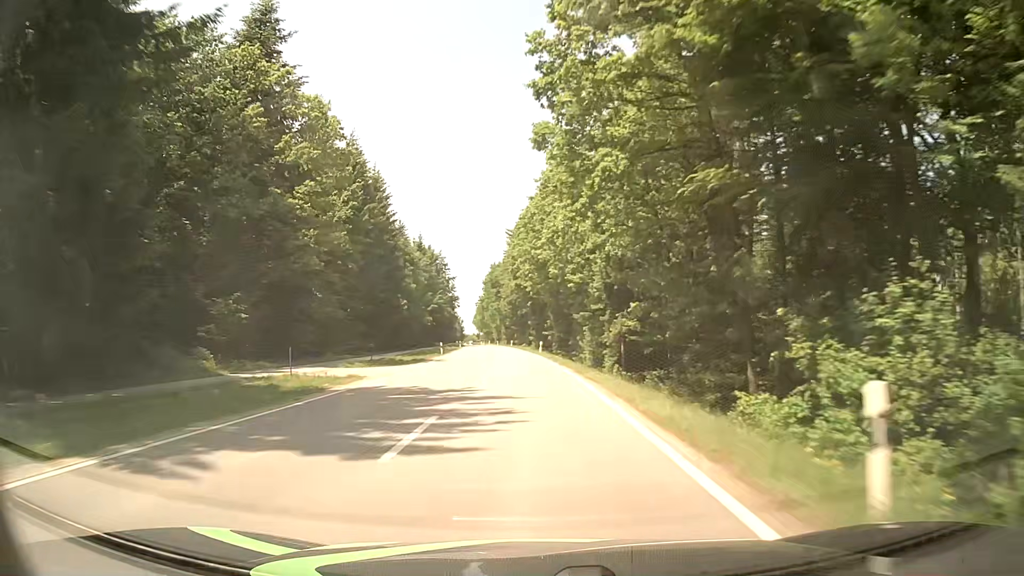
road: tertiary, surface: asphalt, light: Day
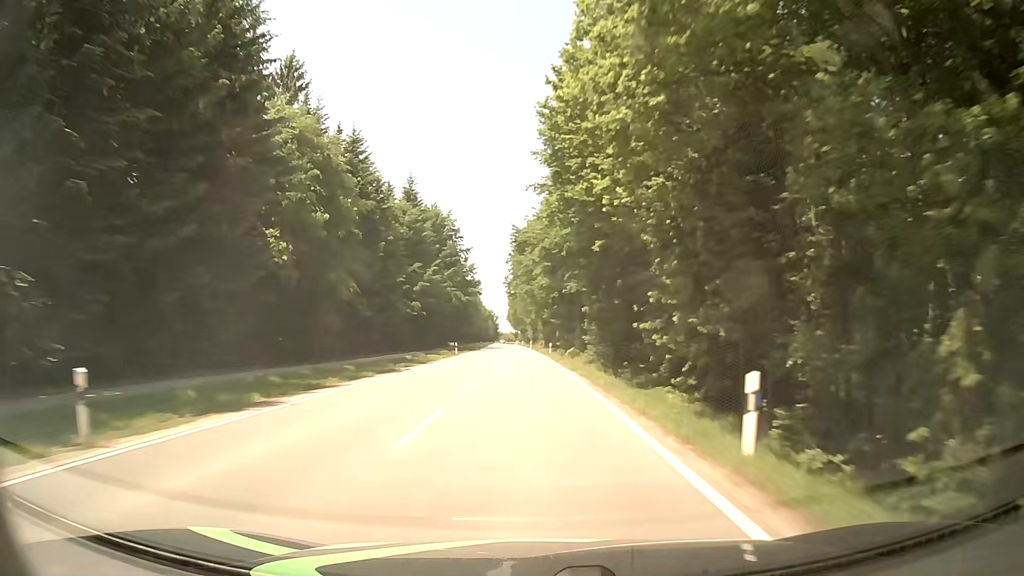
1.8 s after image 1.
(-1.1, +47.4) m; -3°
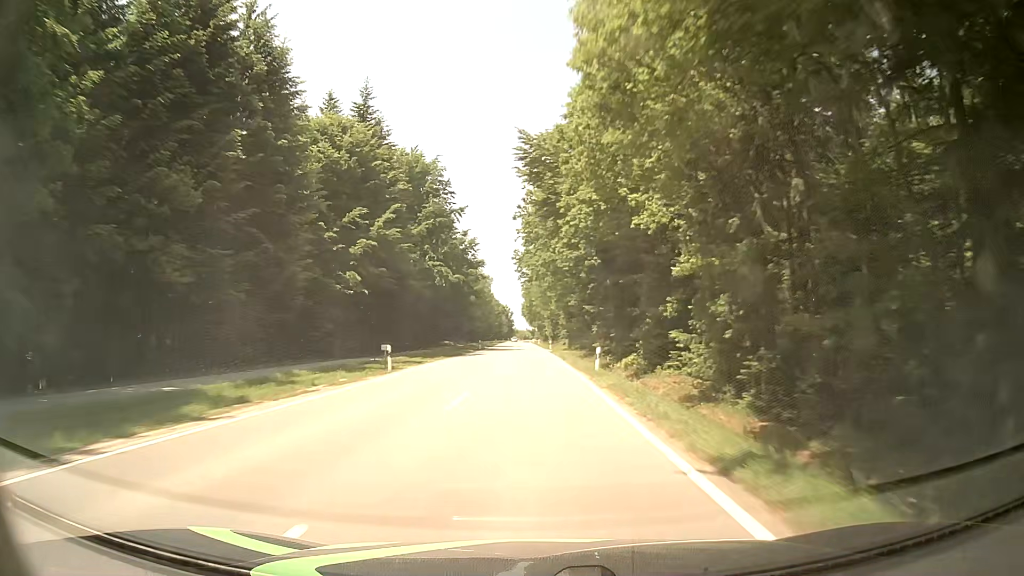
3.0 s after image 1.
(-0.7, +31.6) m; -2°
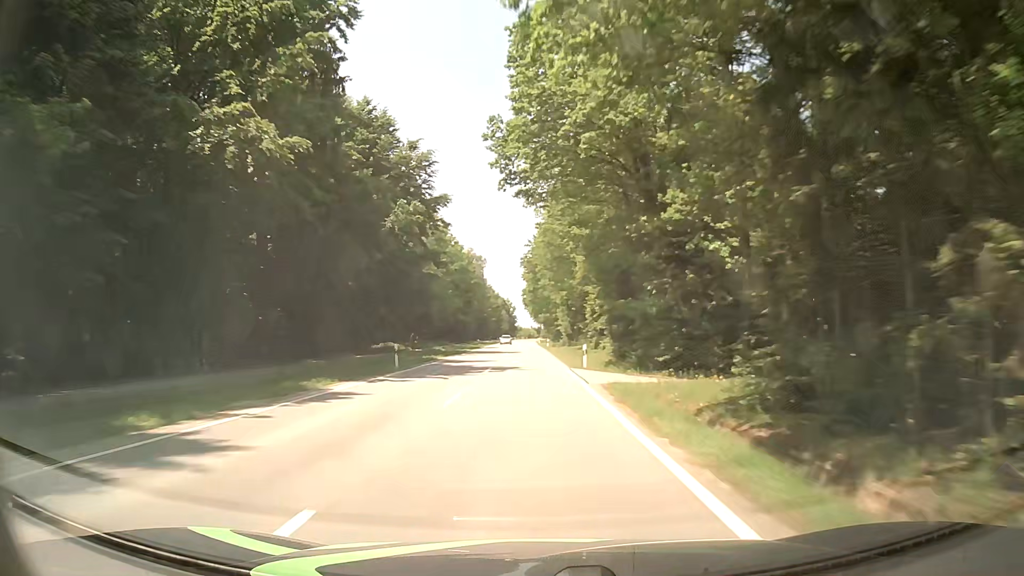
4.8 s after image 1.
(-0.2, +47.6) m; -1°
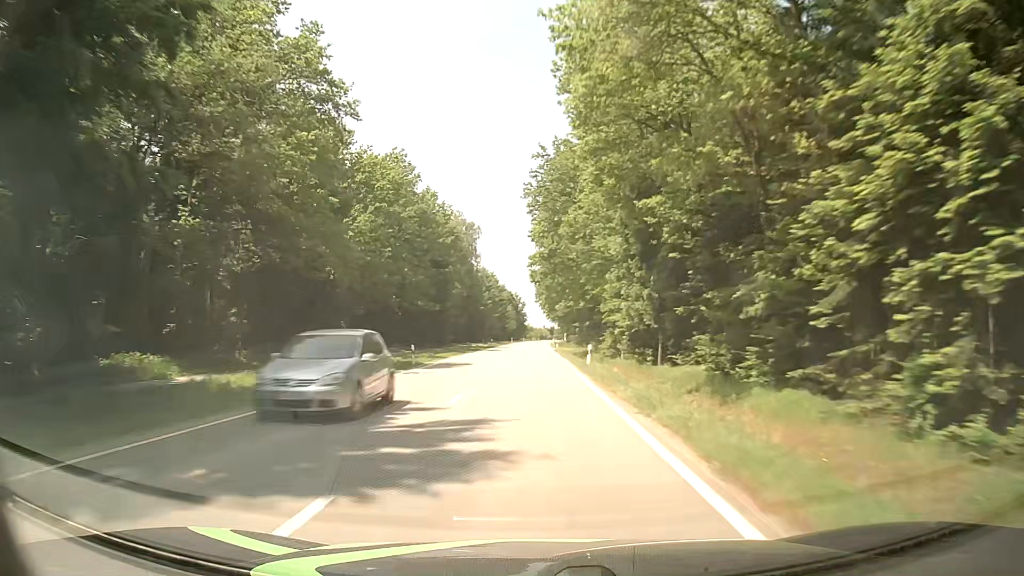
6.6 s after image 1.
(-0.5, +47.6) m; -1°
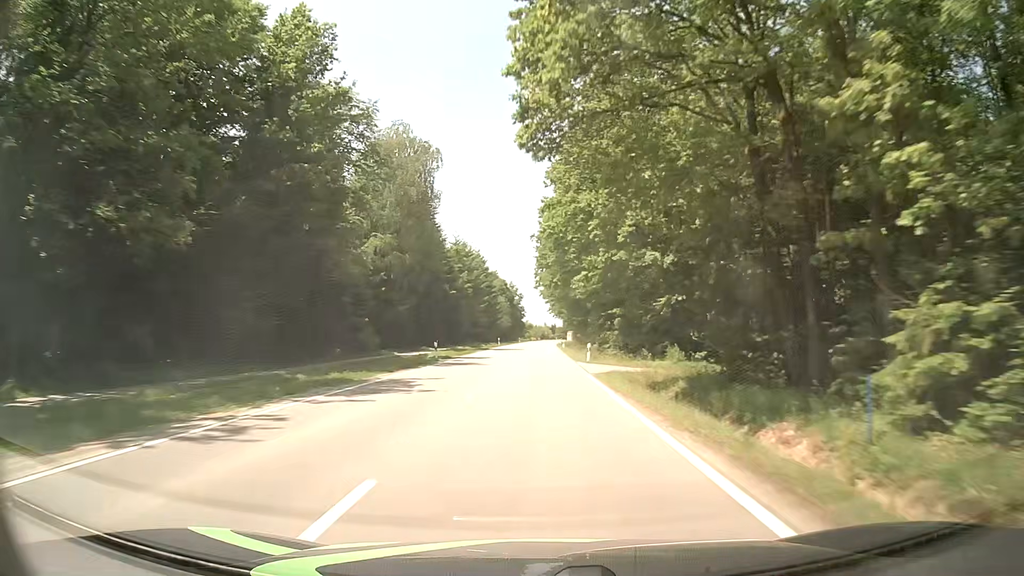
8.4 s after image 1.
(0.0, +47.5) m; 0°
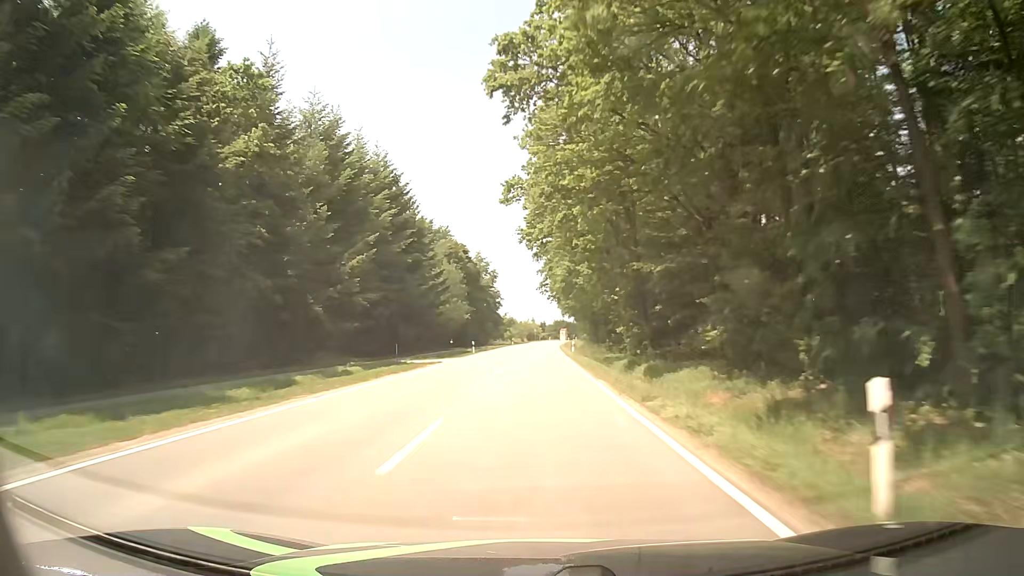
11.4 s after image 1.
(+1.2, +79.1) m; +1°
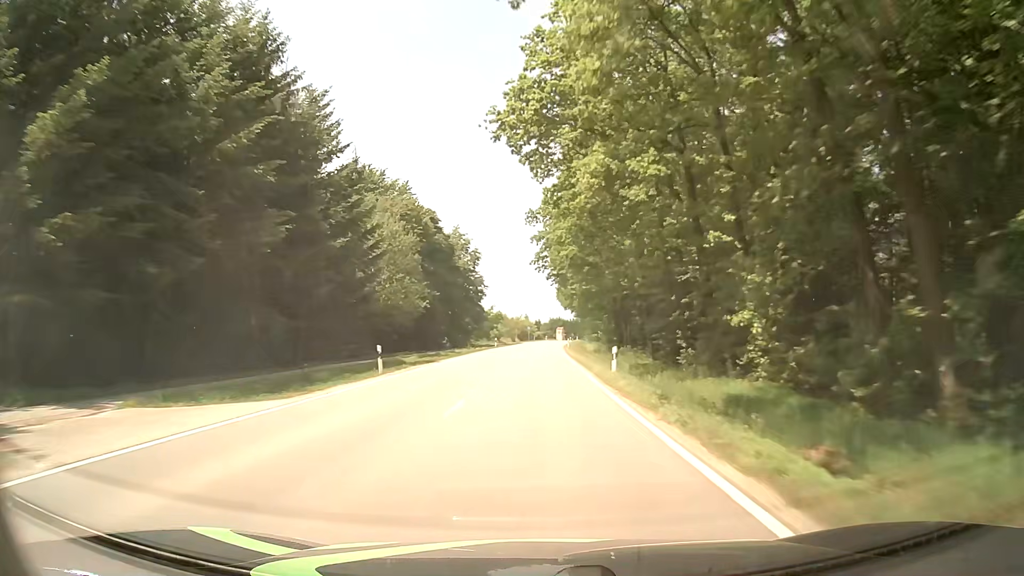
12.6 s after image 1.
(-0.1, +31.7) m; 0°
(0, +10) (0, +20) (0, +30) (0, +40) (0, +50) (+1, +60) (+1, +70) (+1, +80) (+2, +90) (+2, +100) m
